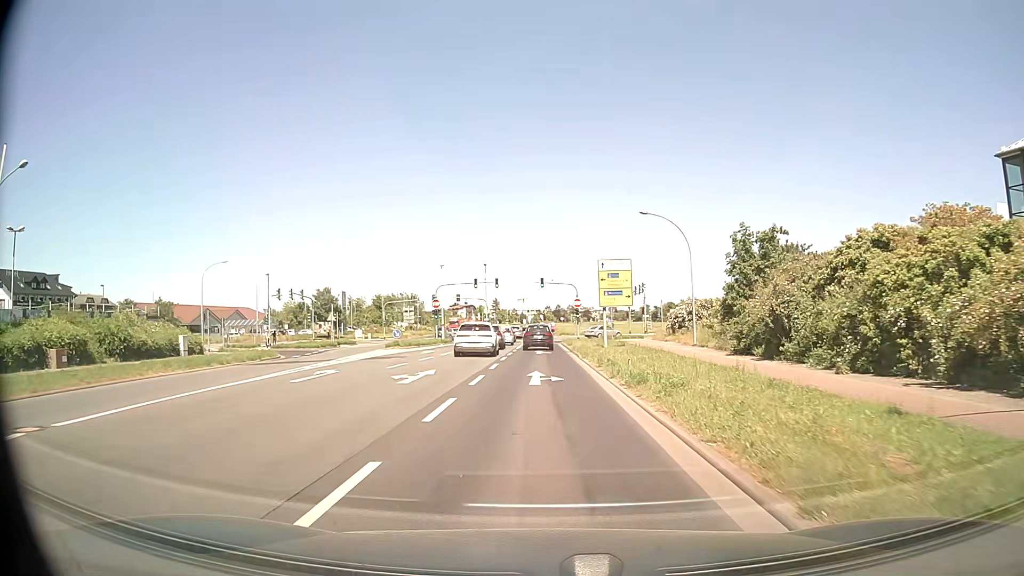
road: tertiary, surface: asphalt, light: Day
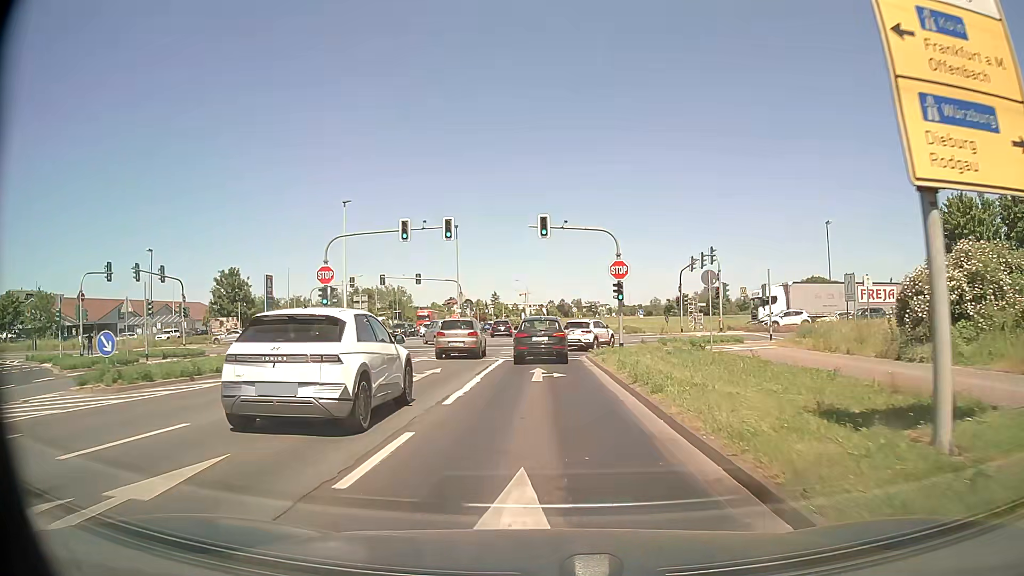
(-0.1, +34.0) m; -1°
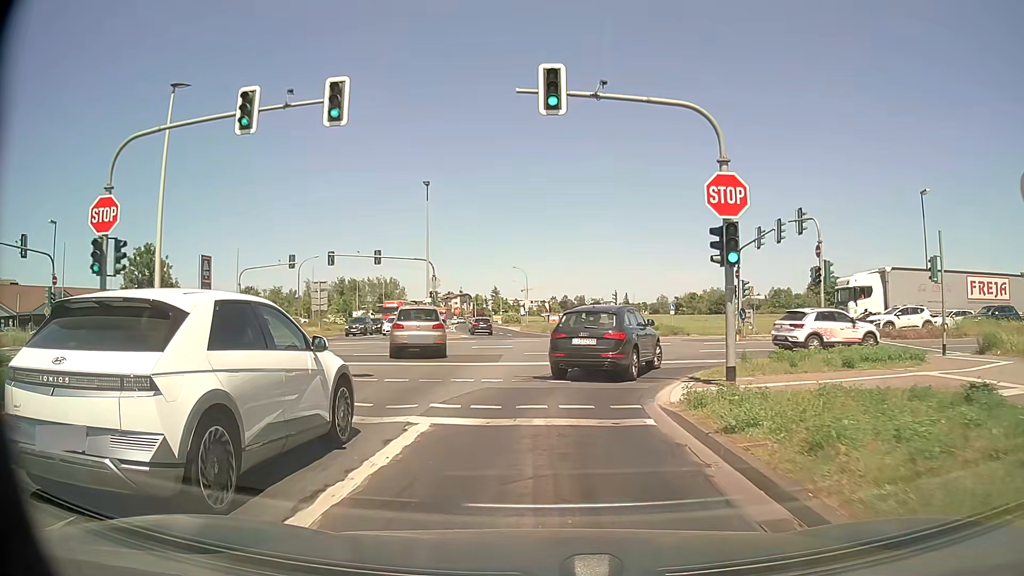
(0.0, +17.3) m; 0°
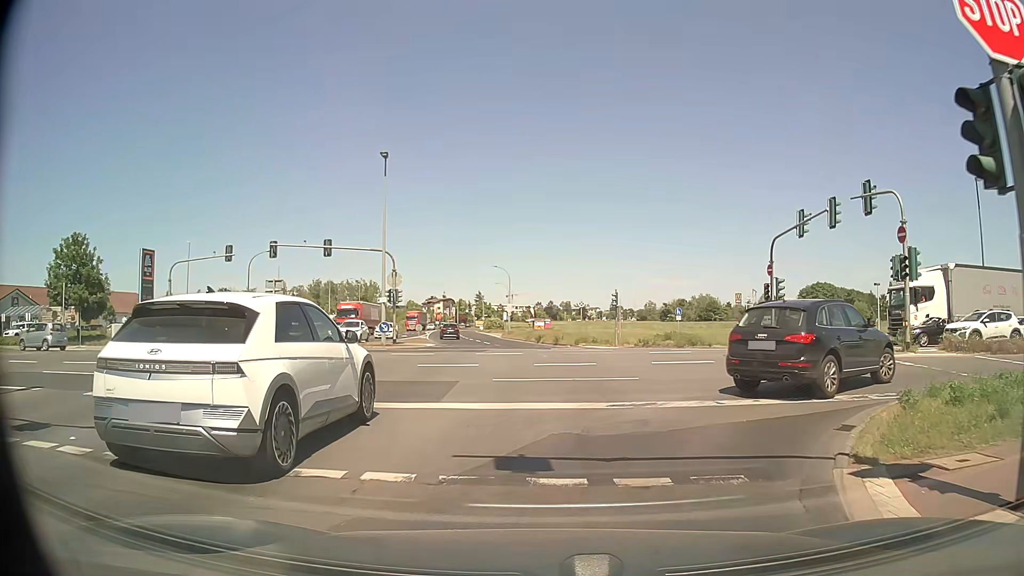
(0.0, +8.7) m; +1°
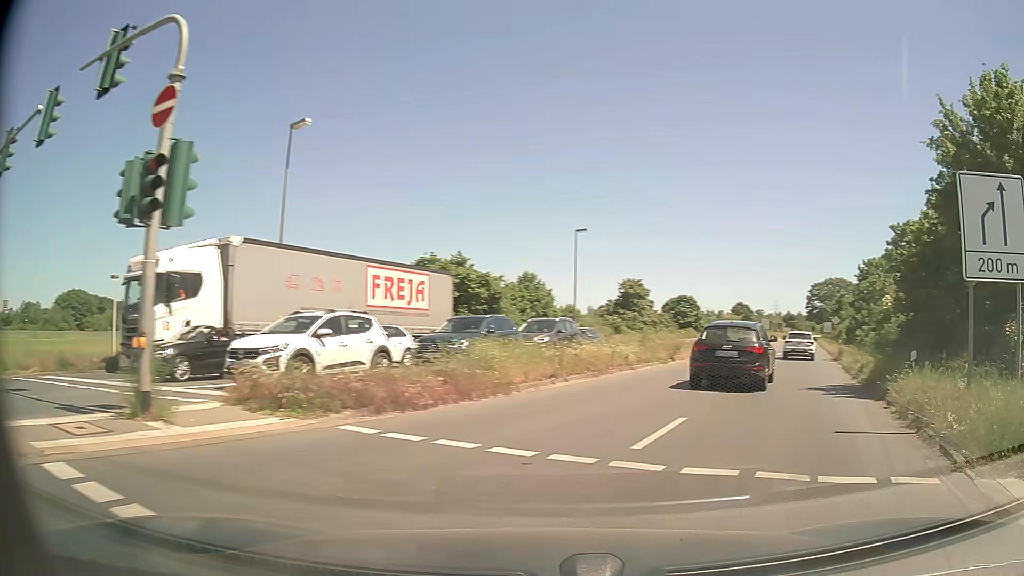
(+6.1, +13.5) m; +63°
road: primary
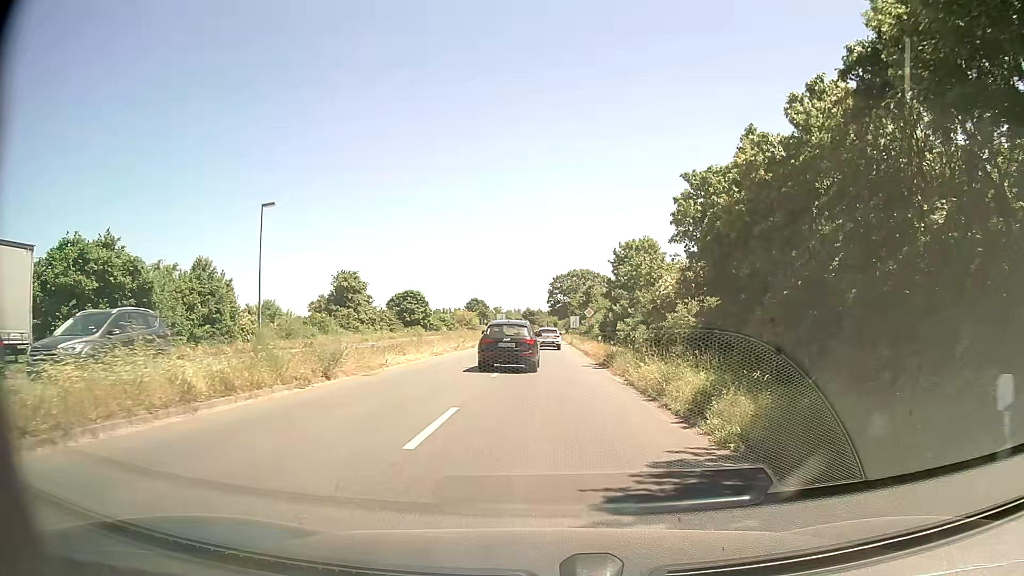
(+4.1, +12.0) m; +24°
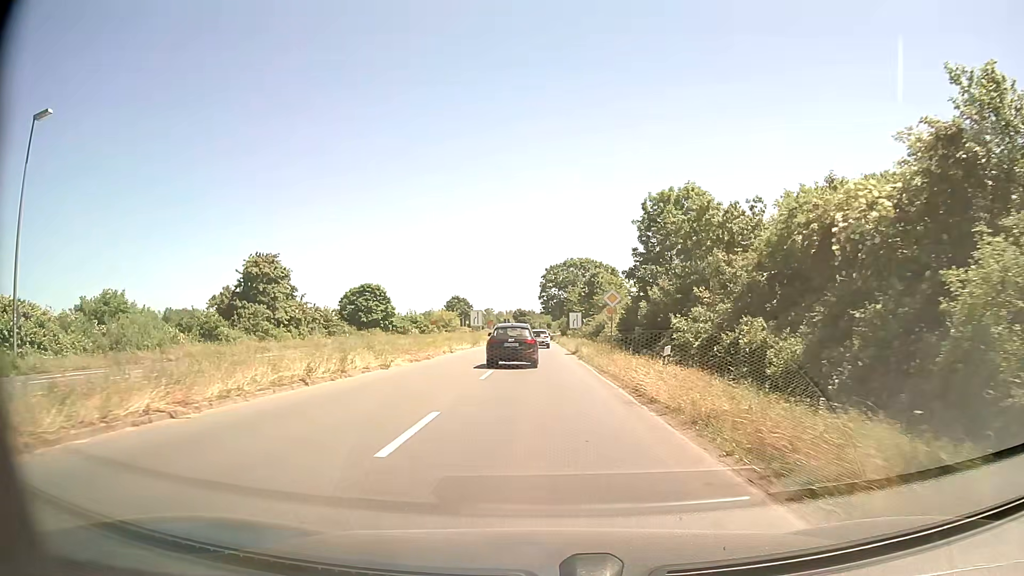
(+0.2, +25.0) m; +1°
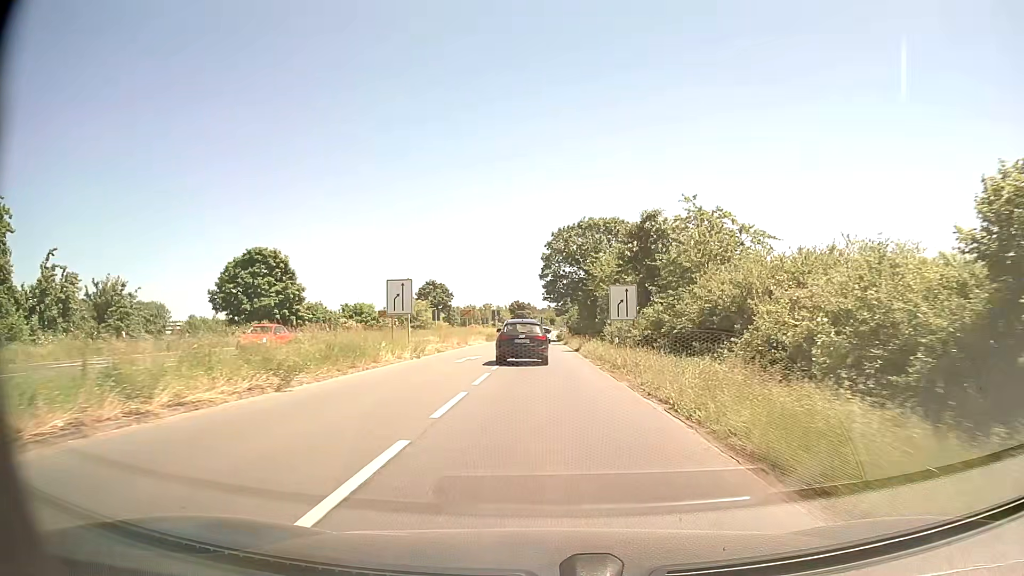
(-0.4, +39.8) m; 0°
(0, +10) (0, +20) (0, +30) (0, +40) (0, +50) (0, +60) (0, +70) (0, +80) (0, +90) (0, +100) m
